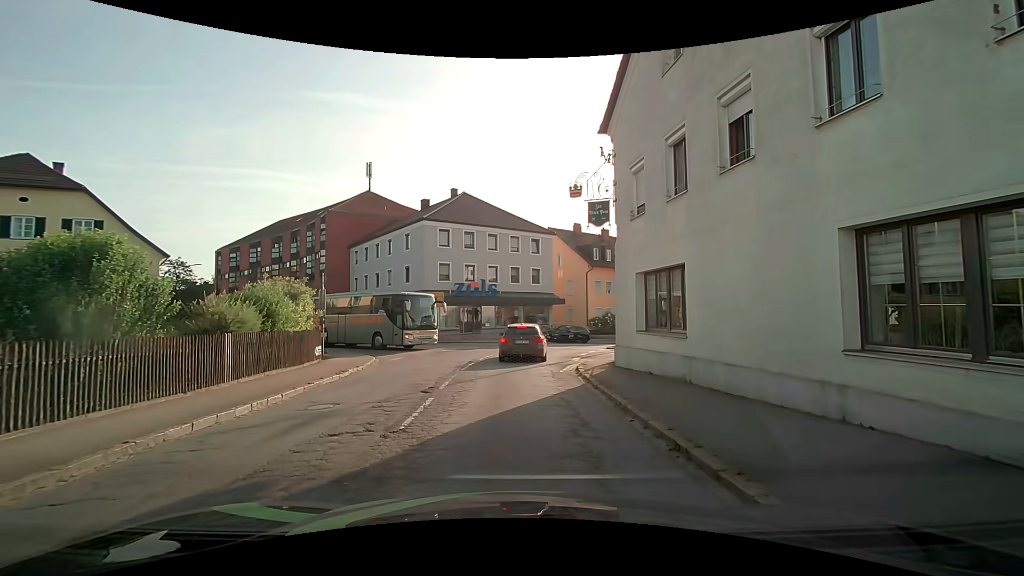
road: secondary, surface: asphalt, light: Day
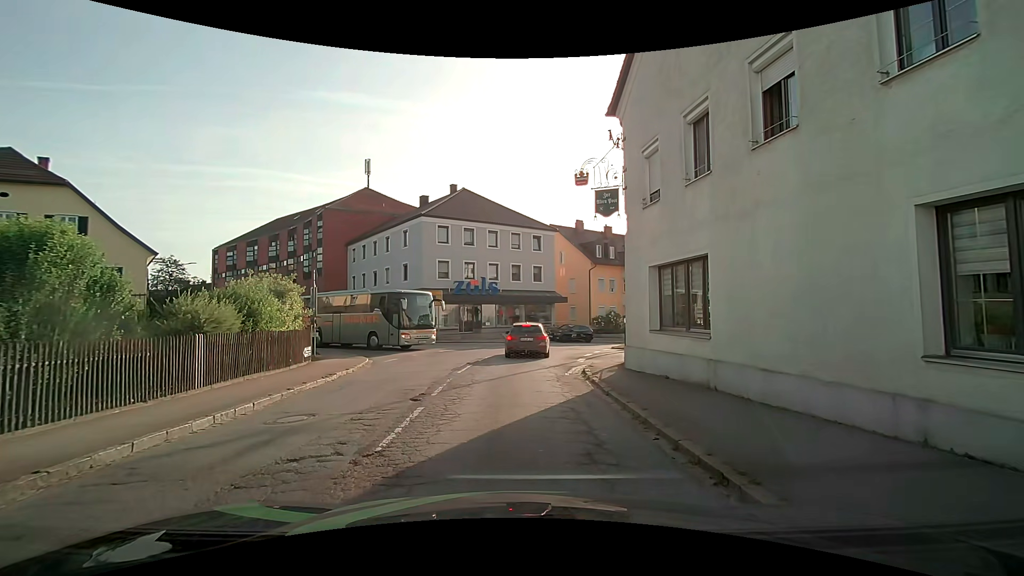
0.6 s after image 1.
(0.0, +1.1) m; 0°
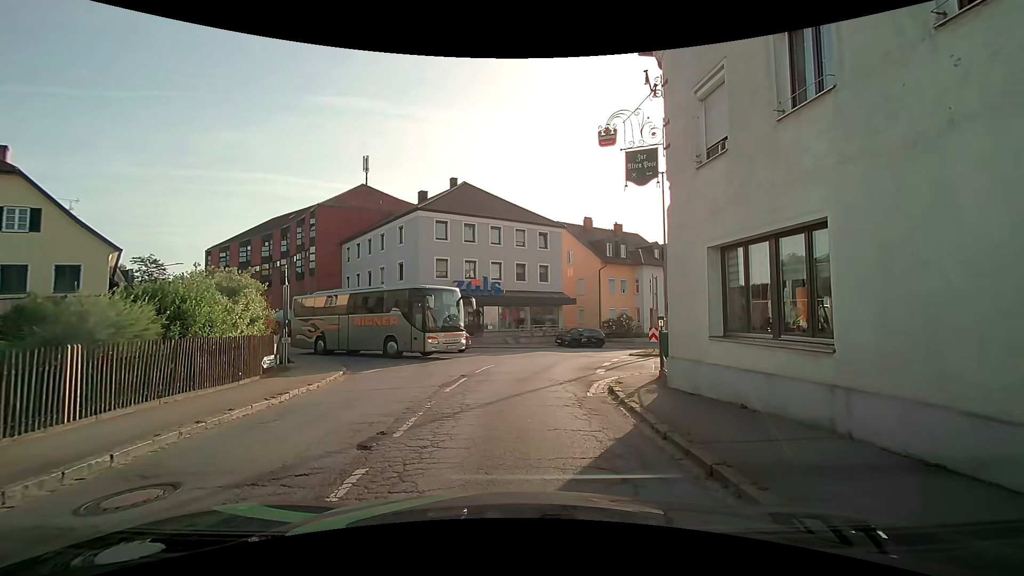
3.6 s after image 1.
(0.0, +3.3) m; 0°
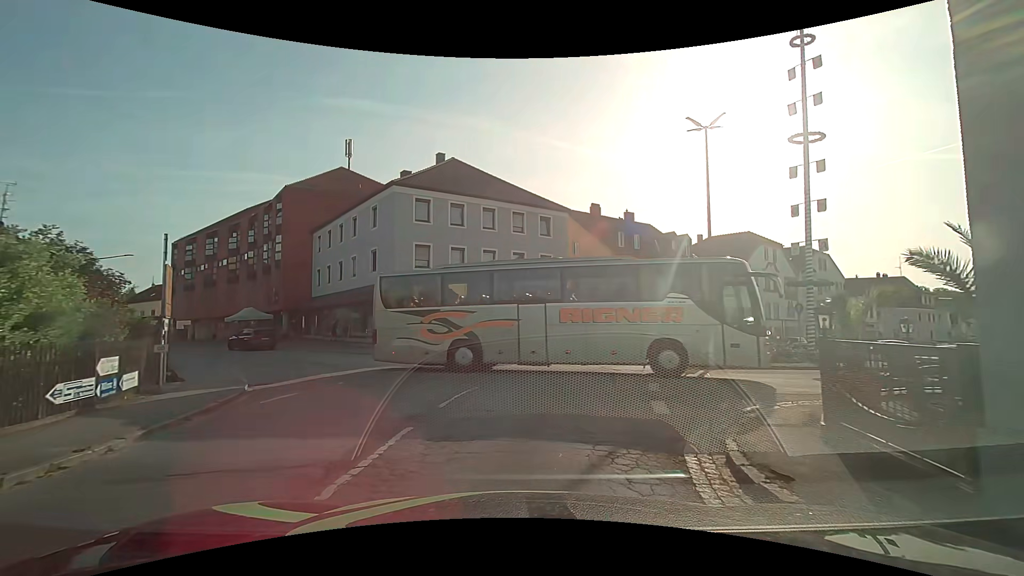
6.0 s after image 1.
(-0.2, +7.3) m; -2°
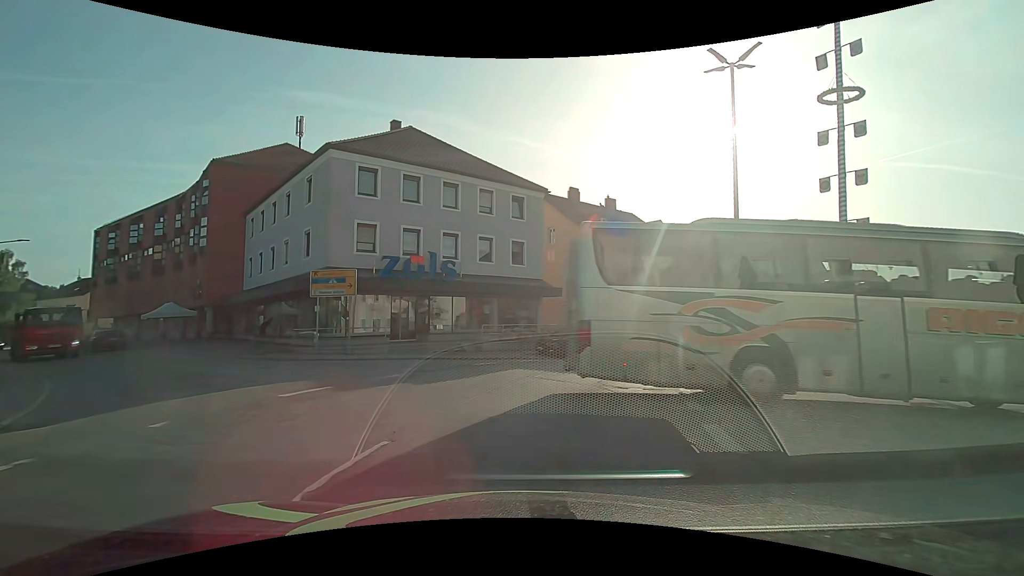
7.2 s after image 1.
(+0.2, +5.7) m; +4°
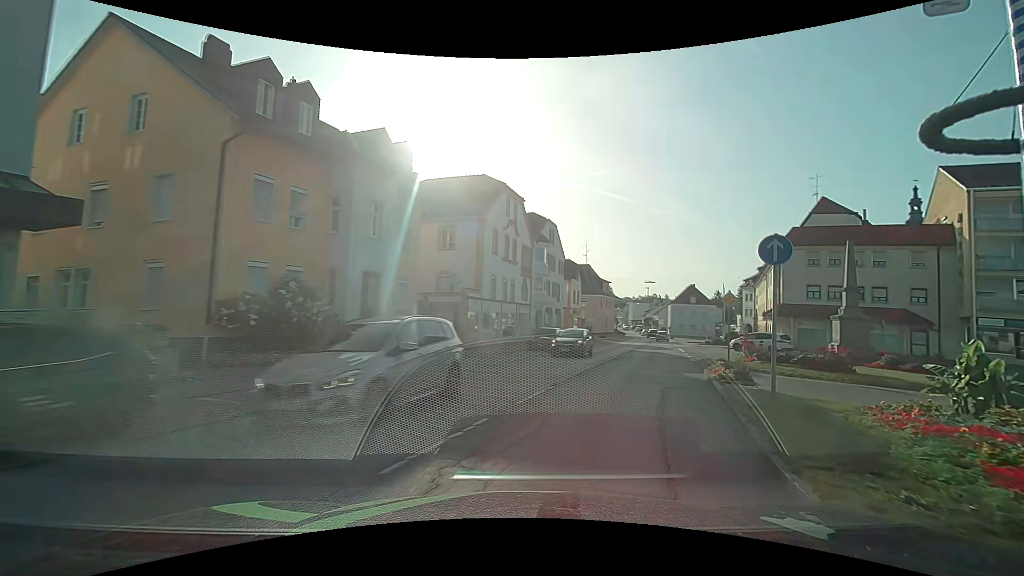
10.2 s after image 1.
(+4.6, +19.1) m; +32°
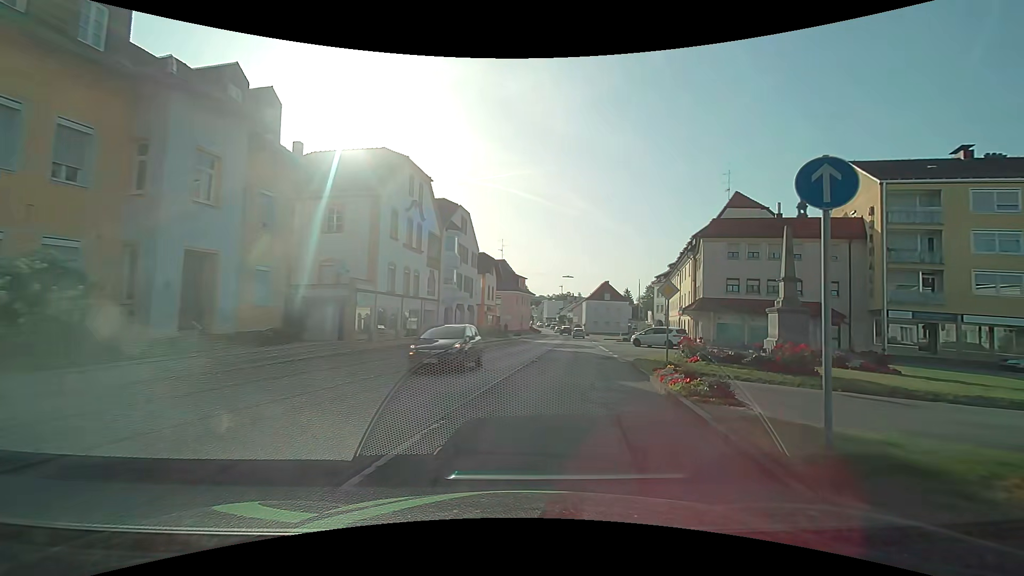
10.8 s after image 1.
(+0.4, +4.9) m; +10°
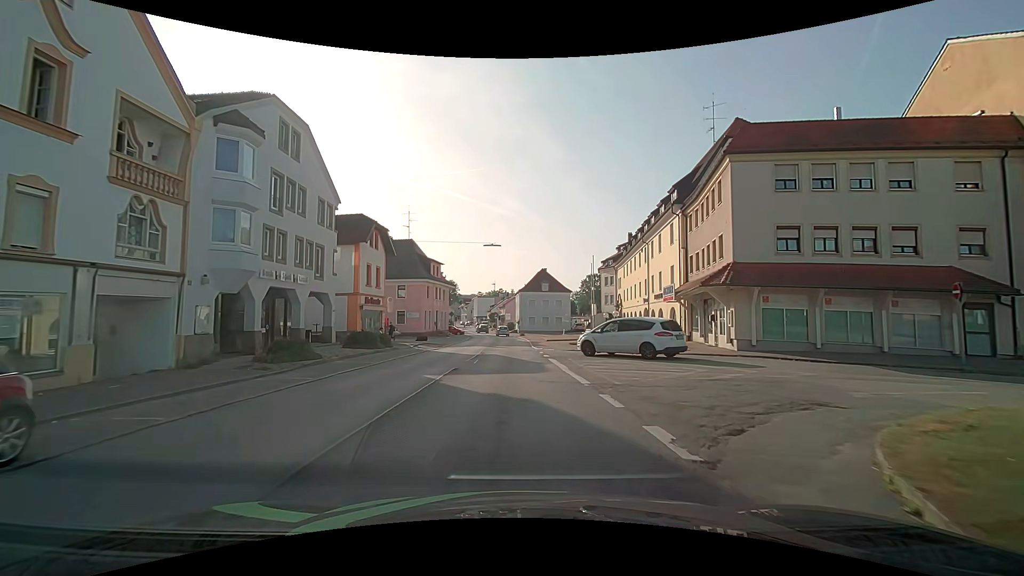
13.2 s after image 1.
(+2.7, +20.9) m; +8°
(0, +10) (0, +20) (0, +30) (0, +40) (-1, +50) (-1, +60) (-1, +70) (-3, +80) (-4, +90) (-6, +100) m
